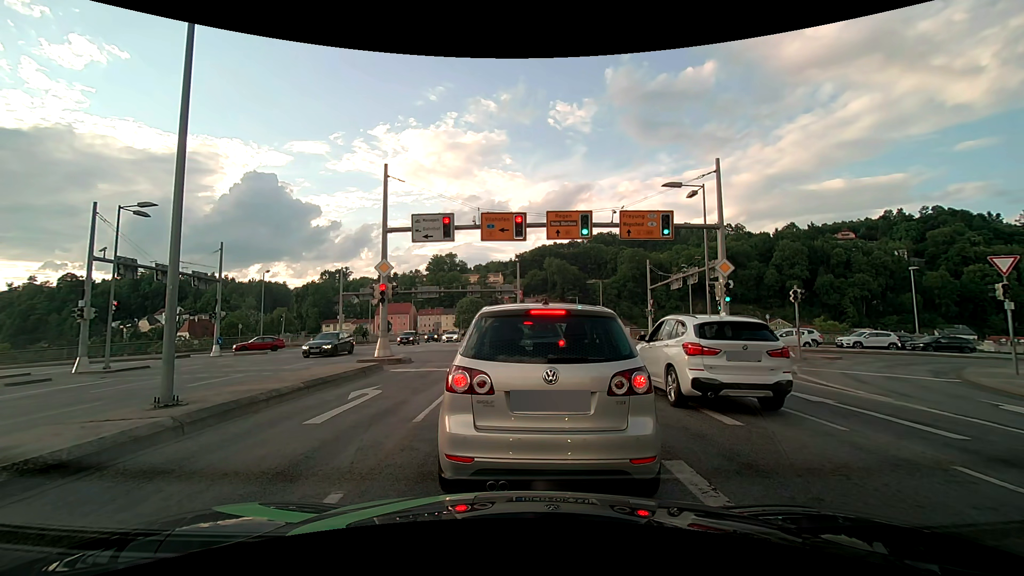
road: primary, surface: asphalt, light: Day
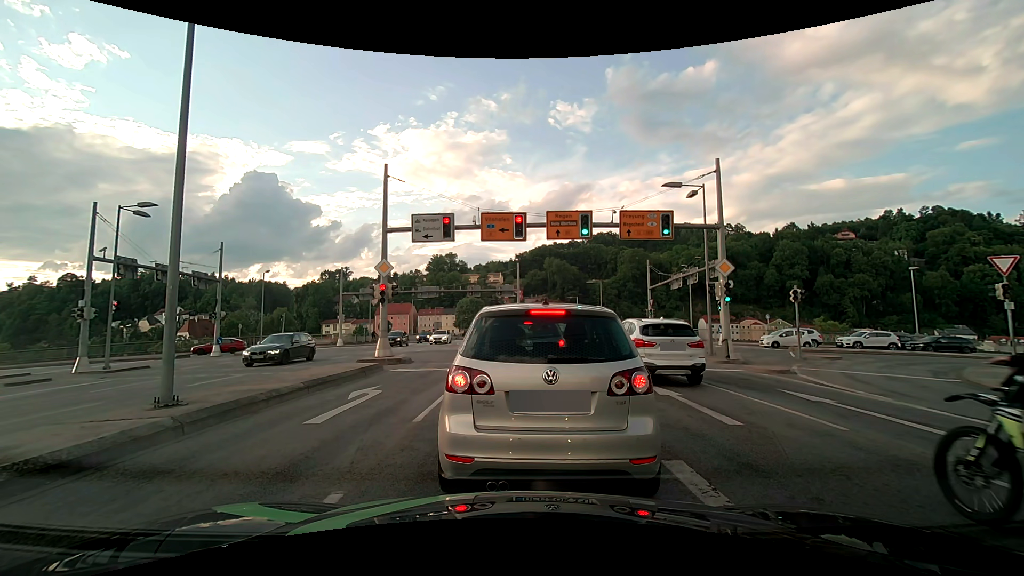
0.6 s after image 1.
(0.0, 0.0) m; 0°
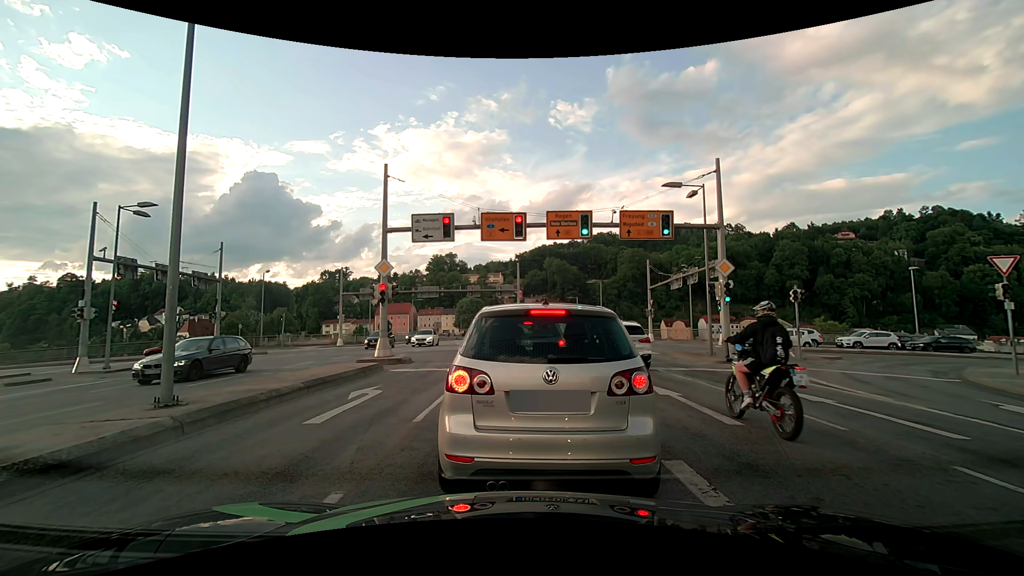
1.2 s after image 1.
(0.0, 0.0) m; 0°
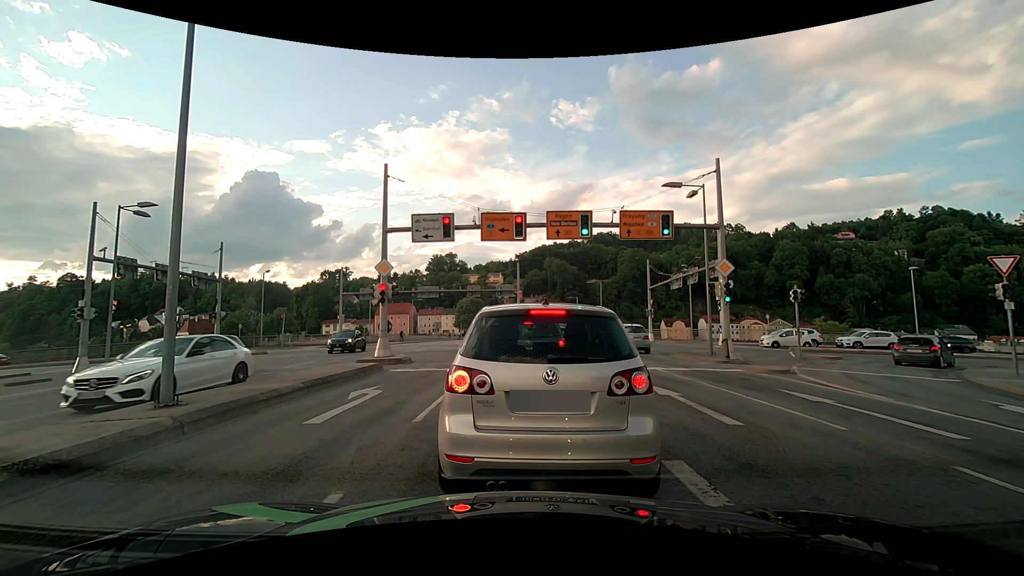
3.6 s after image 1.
(0.0, 0.0) m; 0°
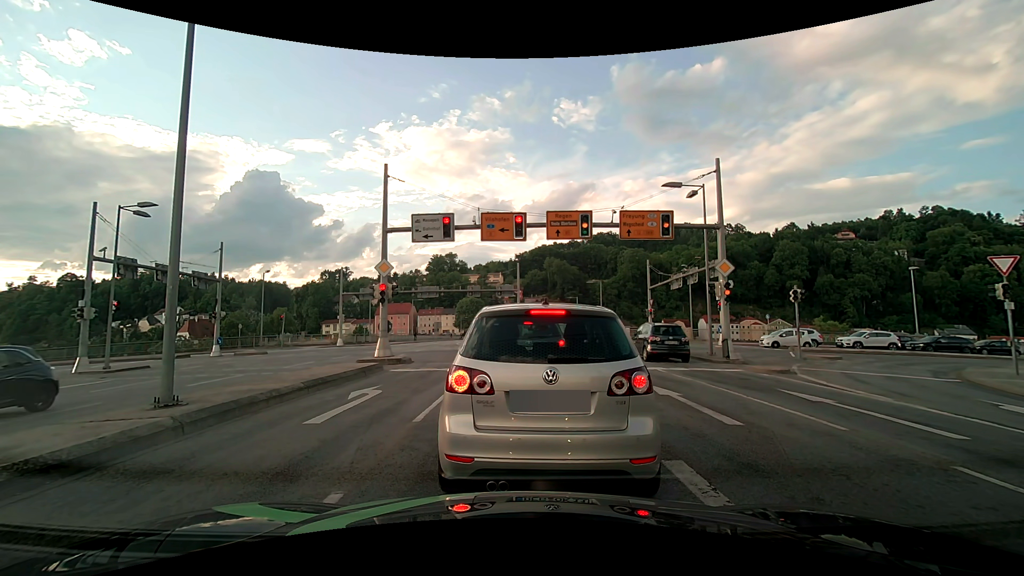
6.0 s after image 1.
(0.0, 0.0) m; 0°
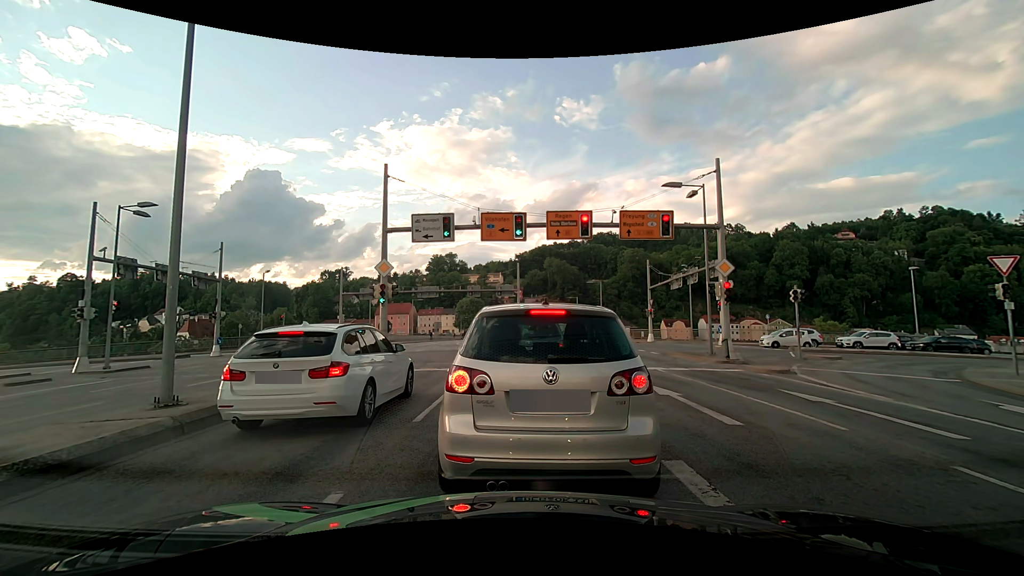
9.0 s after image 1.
(0.0, 0.0) m; 0°
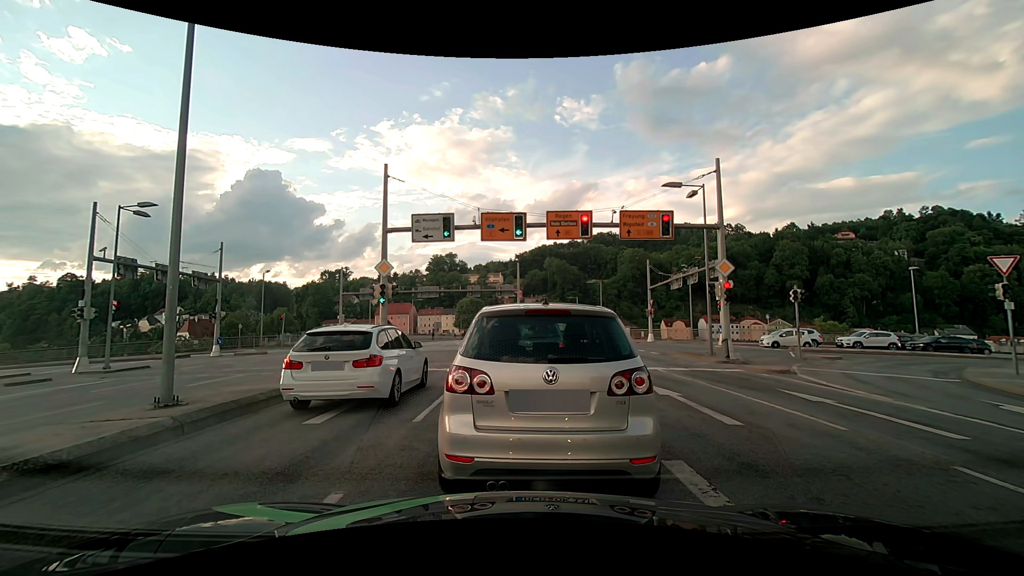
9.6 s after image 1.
(0.0, 0.0) m; 0°
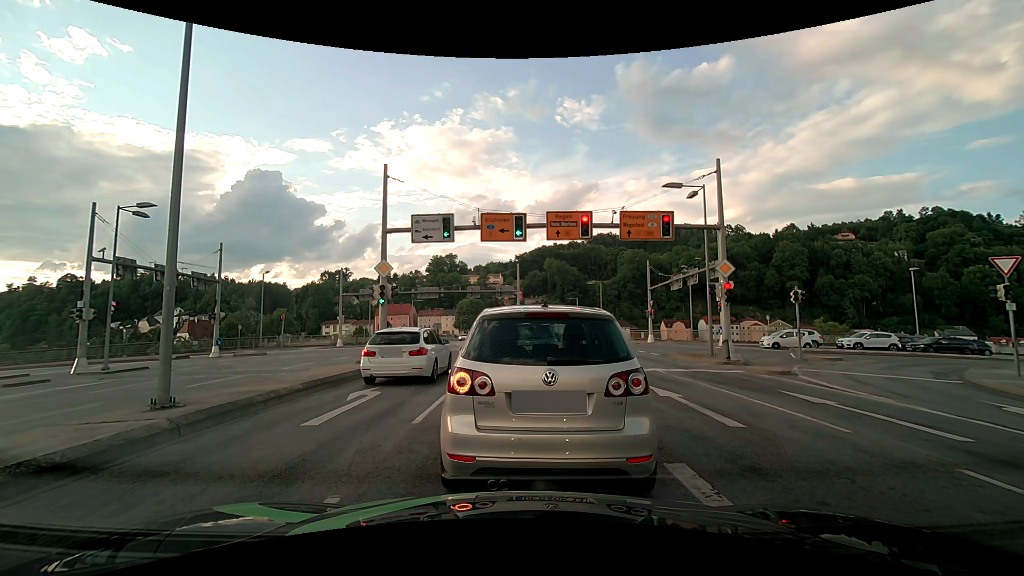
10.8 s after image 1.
(0.0, 0.0) m; 0°
(0, +10) (+1, +20) (0, +30) (-3, +39) (-10, +46) (-20, +46) (-30, +46) (-40, +46) (-50, +47) (-60, +47) m
